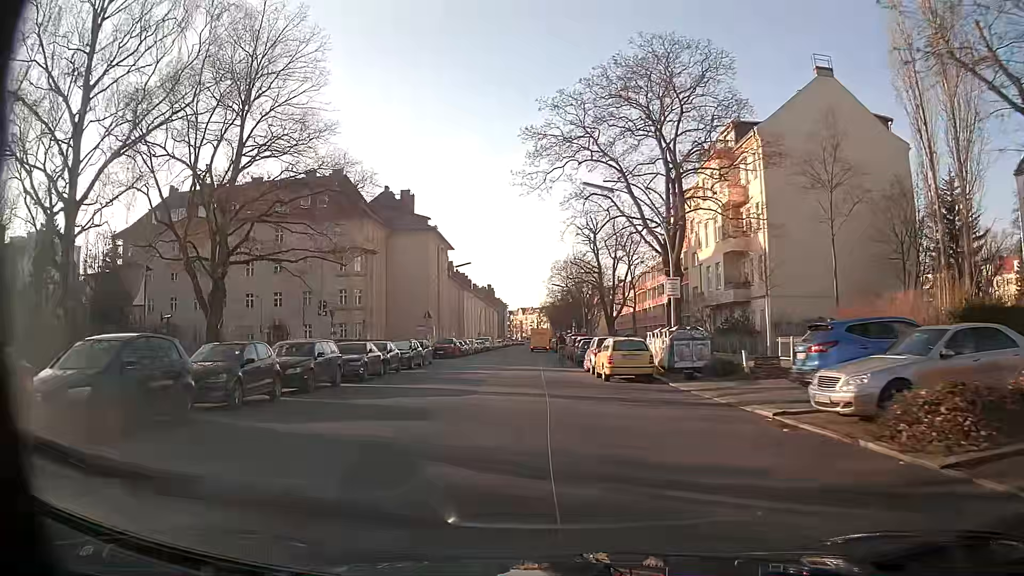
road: tertiary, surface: asphalt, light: Day
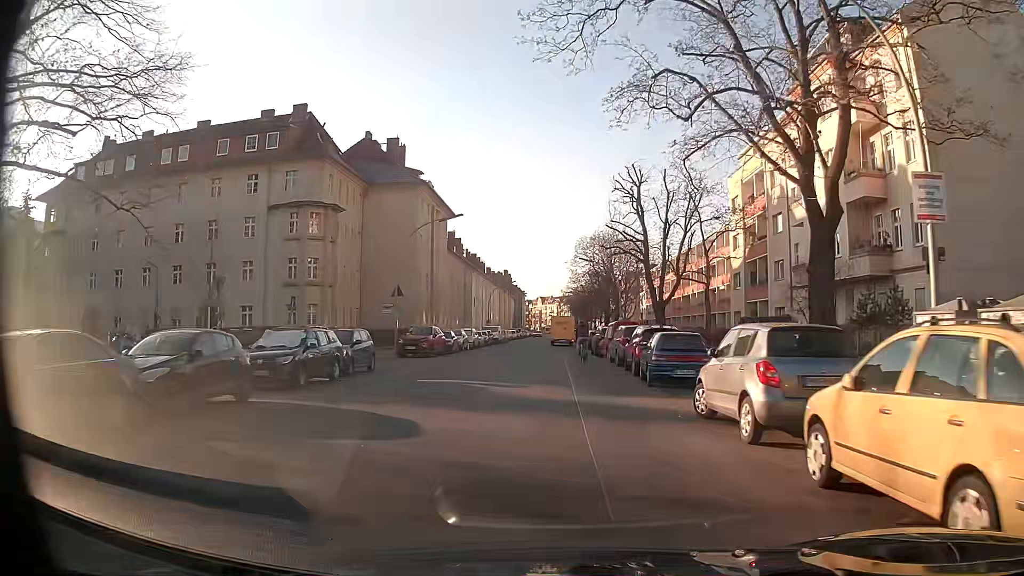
(-0.4, +18.7) m; -2°
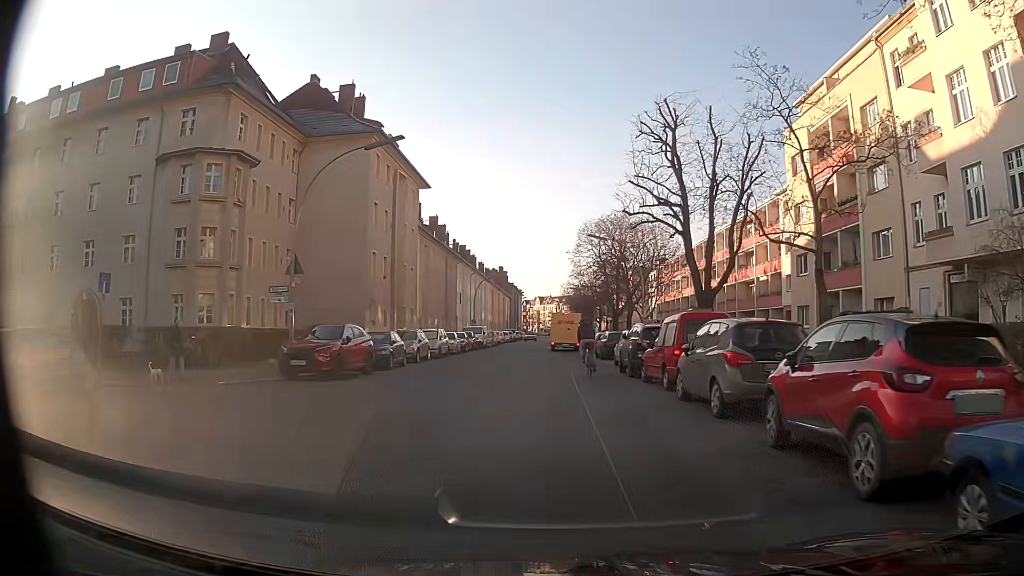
(+0.2, +15.7) m; +1°
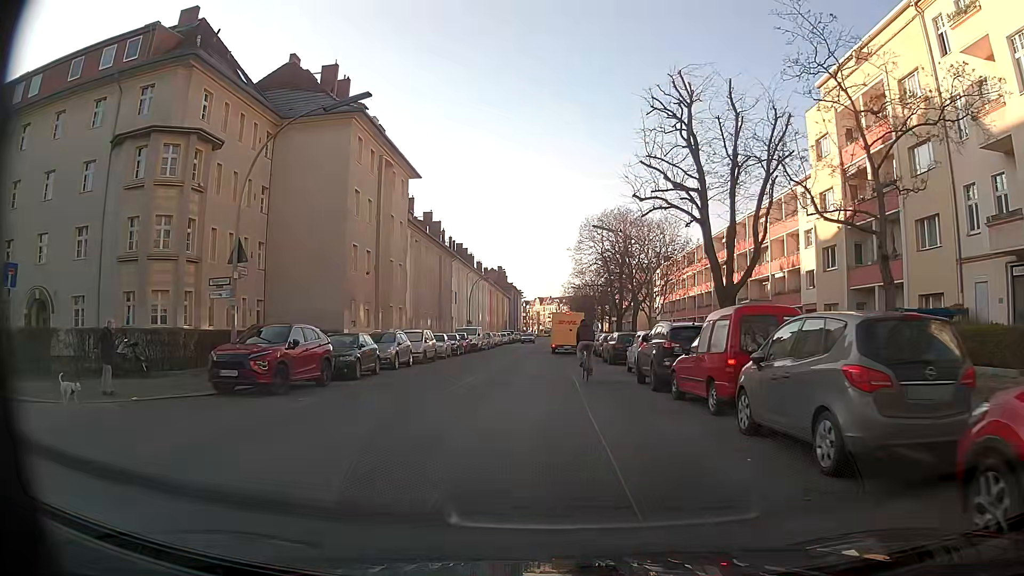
(-0.1, +4.4) m; -1°
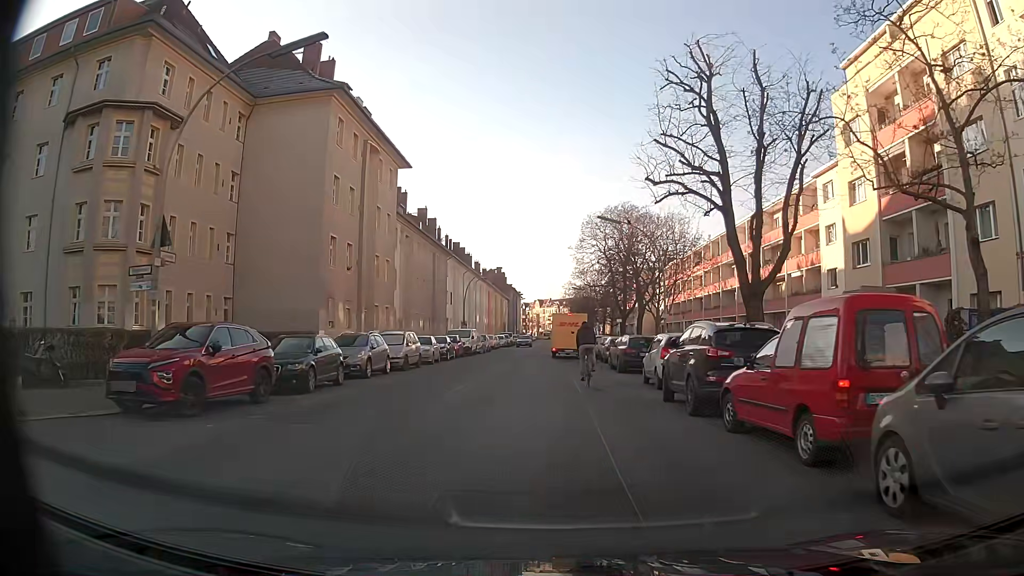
(0.0, +4.2) m; 0°
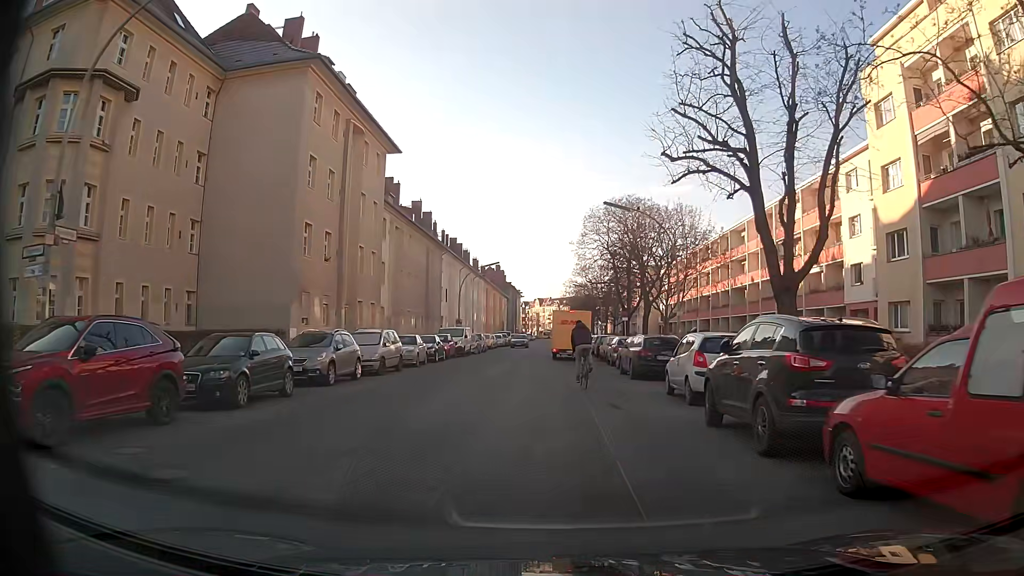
(0.0, +3.9) m; -1°
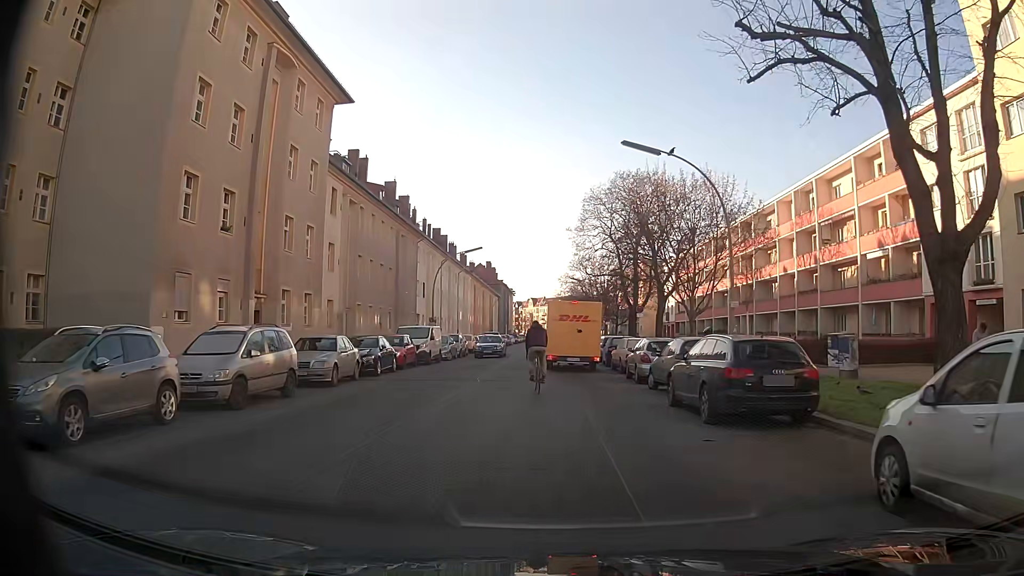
(+0.3, +11.0) m; +2°
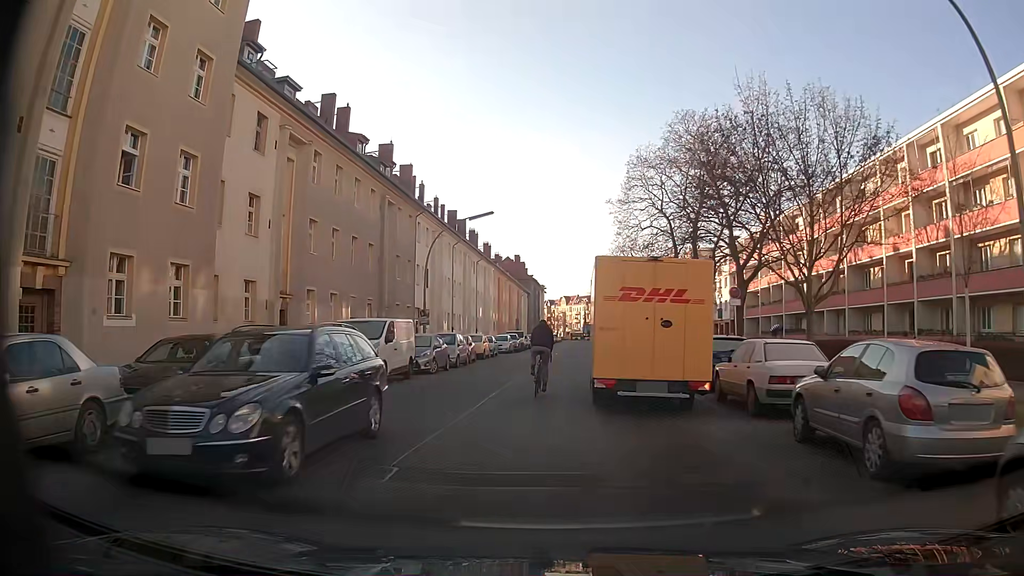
(0.0, +14.5) m; -3°
(-1, +10) (-1, +20) (0, +30) (+2, +40) (+2, +50) (+2, +60) (+2, +70) (+3, +80) (+4, +90) (+5, +100) m
